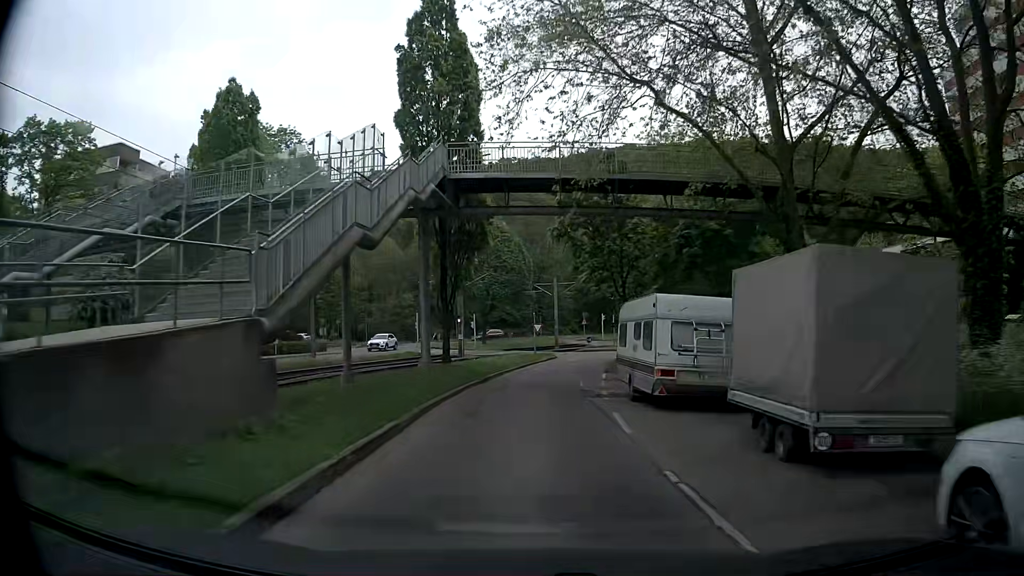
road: secondary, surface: asphalt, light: Day
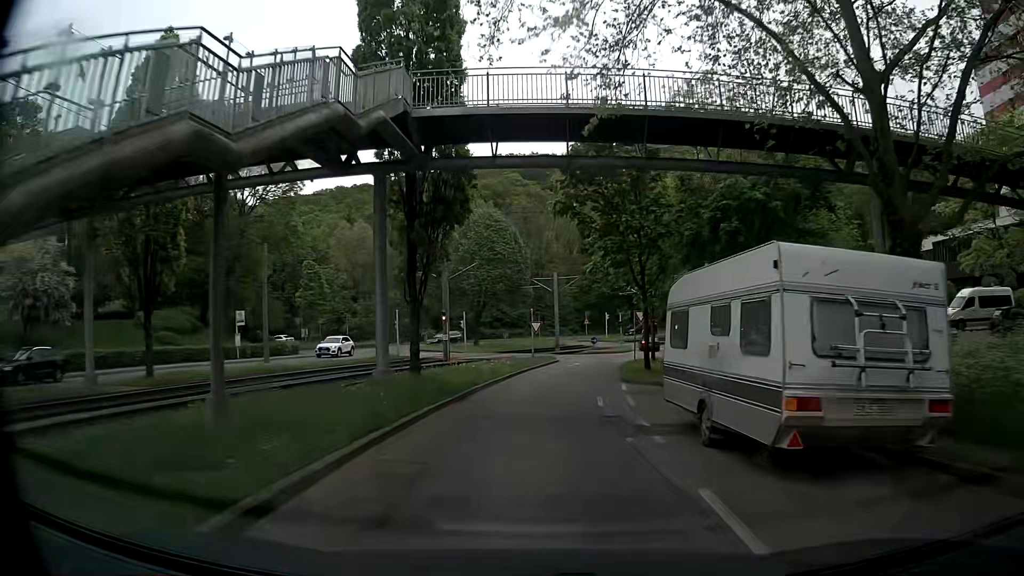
(+0.1, +7.1) m; 0°
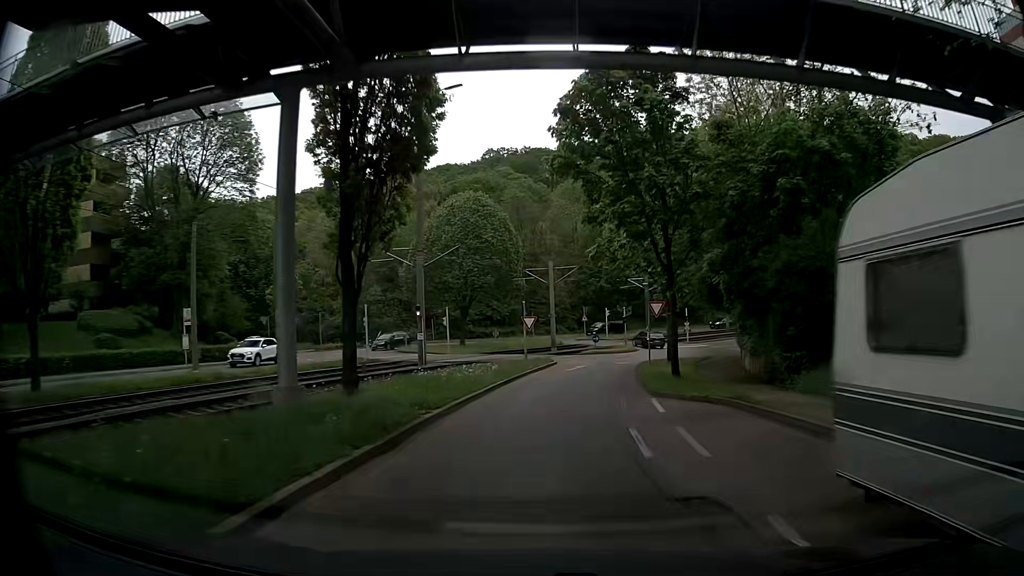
(+0.1, +7.0) m; +1°
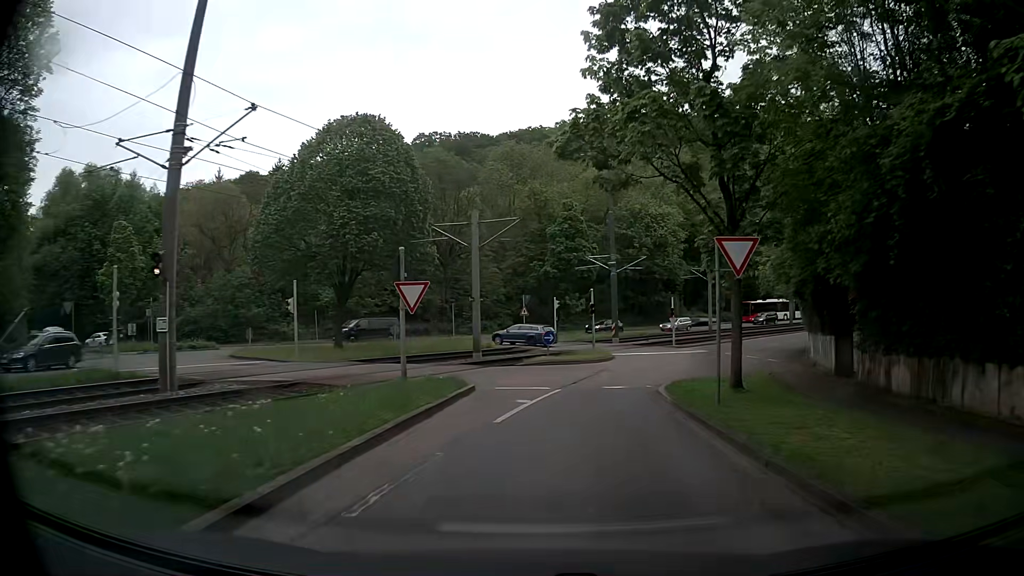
(+1.0, +20.3) m; +7°
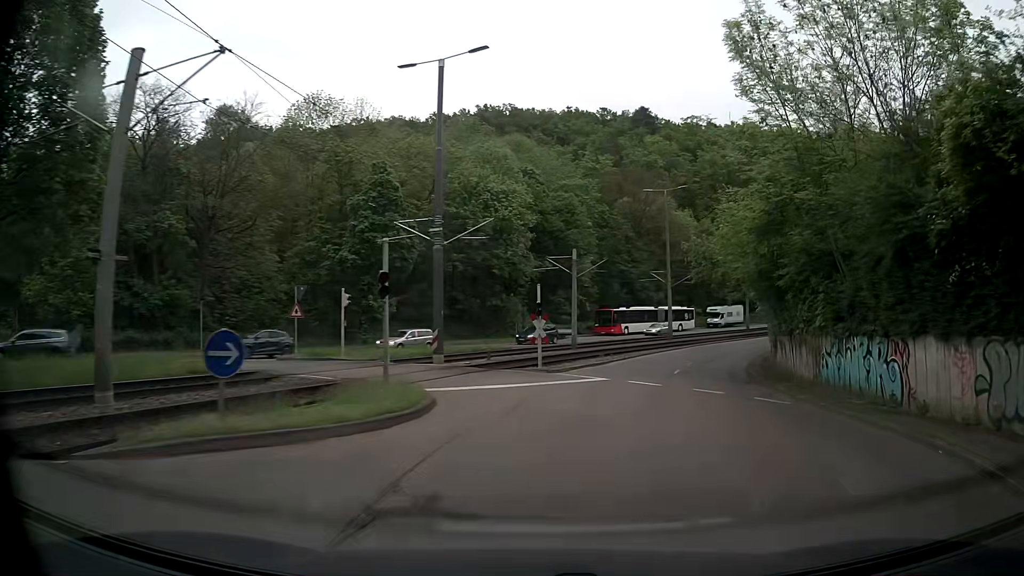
(+1.6, +19.6) m; +15°
(+1, +10) (+2, +20) (+4, +30) (+8, +39) (+12, +48) (+16, +57) (+22, +65) (+29, +73) (+36, +80) (+44, +86) m
